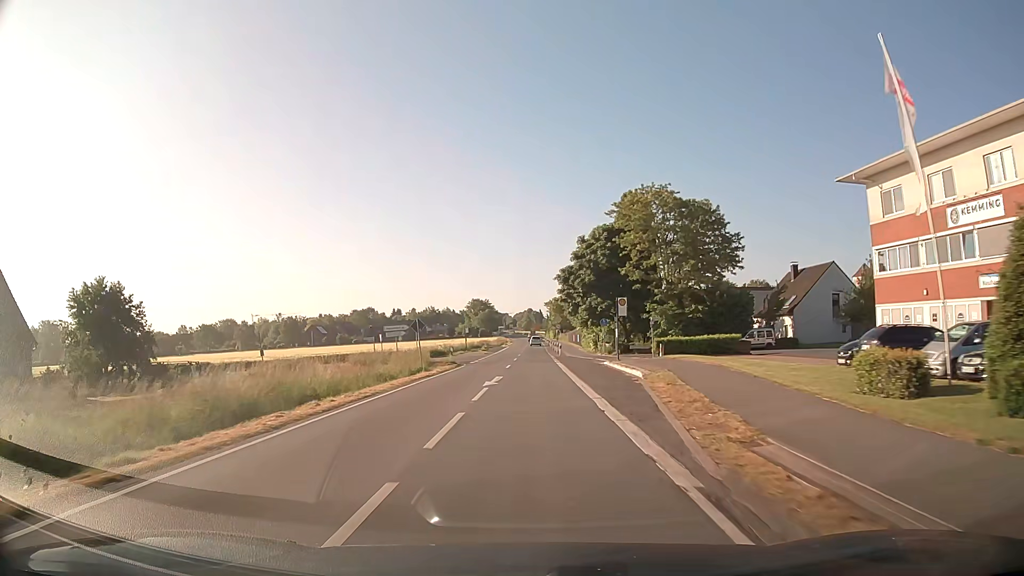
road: secondary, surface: asphalt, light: Day
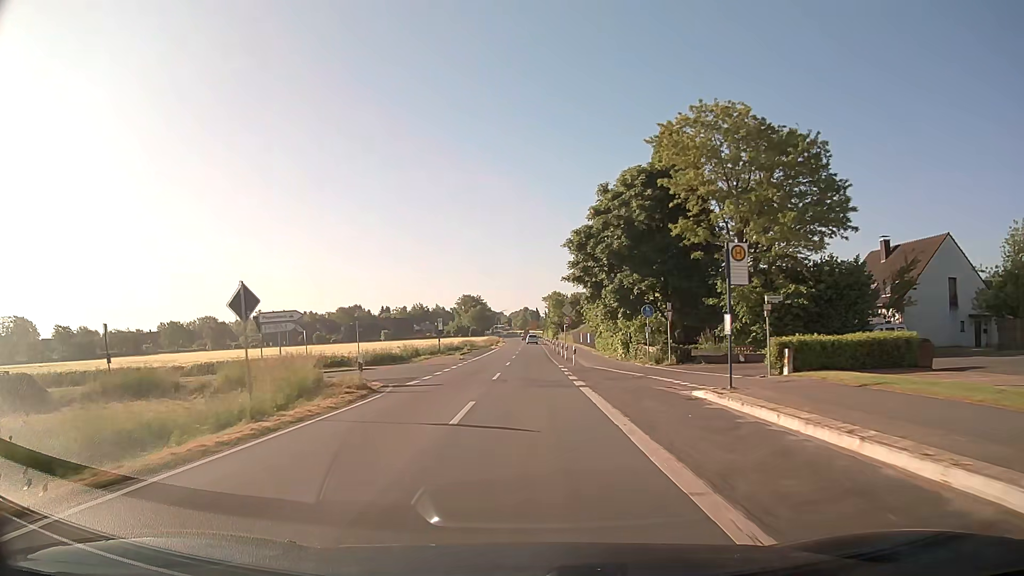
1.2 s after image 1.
(+0.1, +21.8) m; 0°
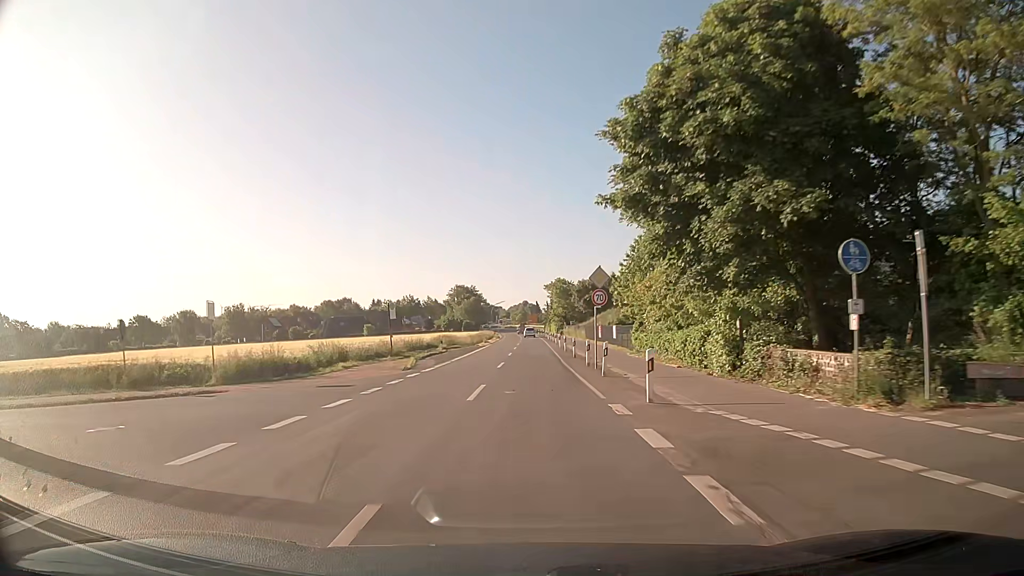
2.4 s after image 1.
(0.0, +21.8) m; 0°
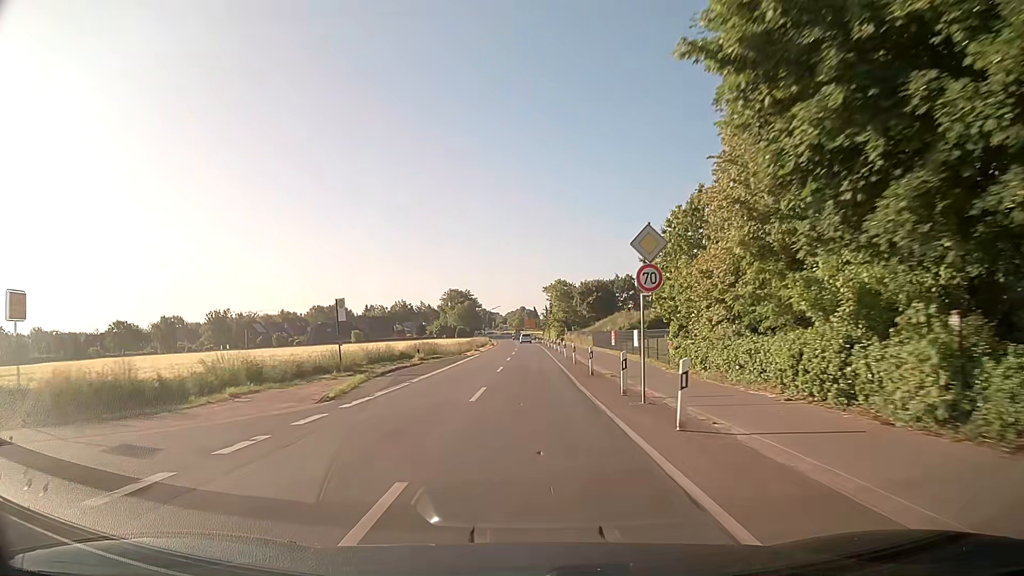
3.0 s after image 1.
(0.0, +10.9) m; 0°
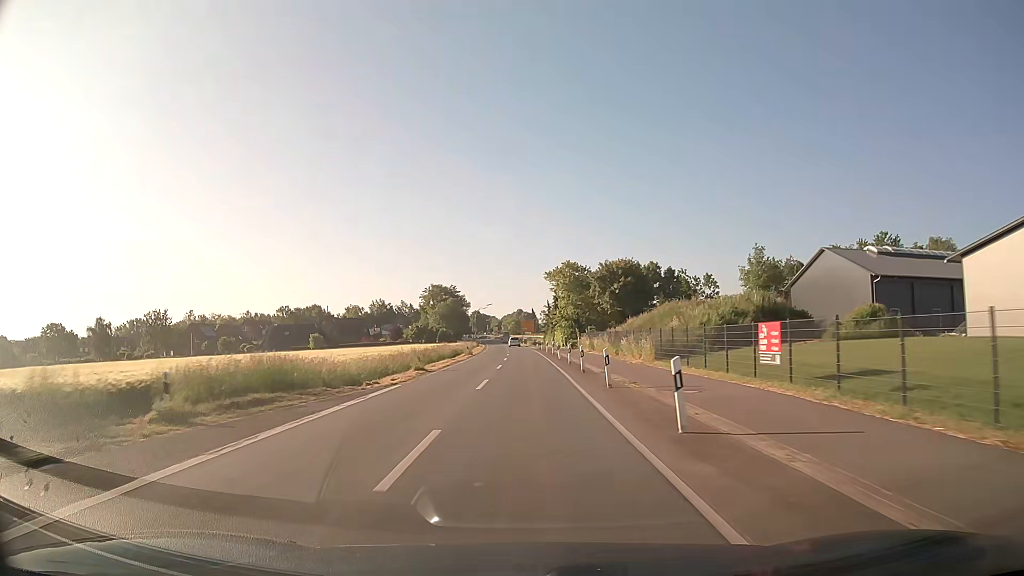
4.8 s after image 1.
(+0.1, +32.6) m; 0°
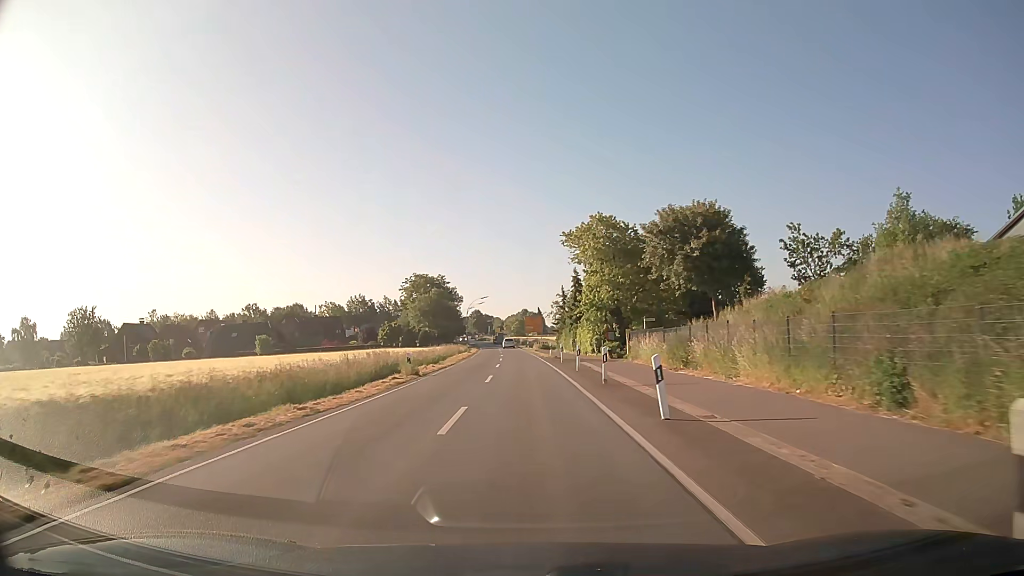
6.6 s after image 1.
(-0.2, +32.6) m; -1°
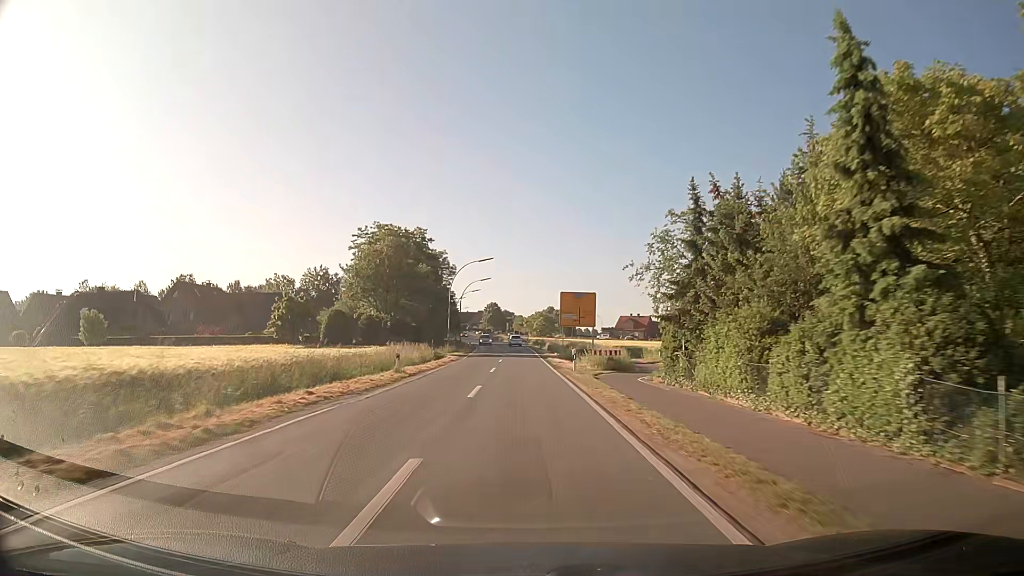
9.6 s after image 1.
(-1.0, +54.5) m; -2°
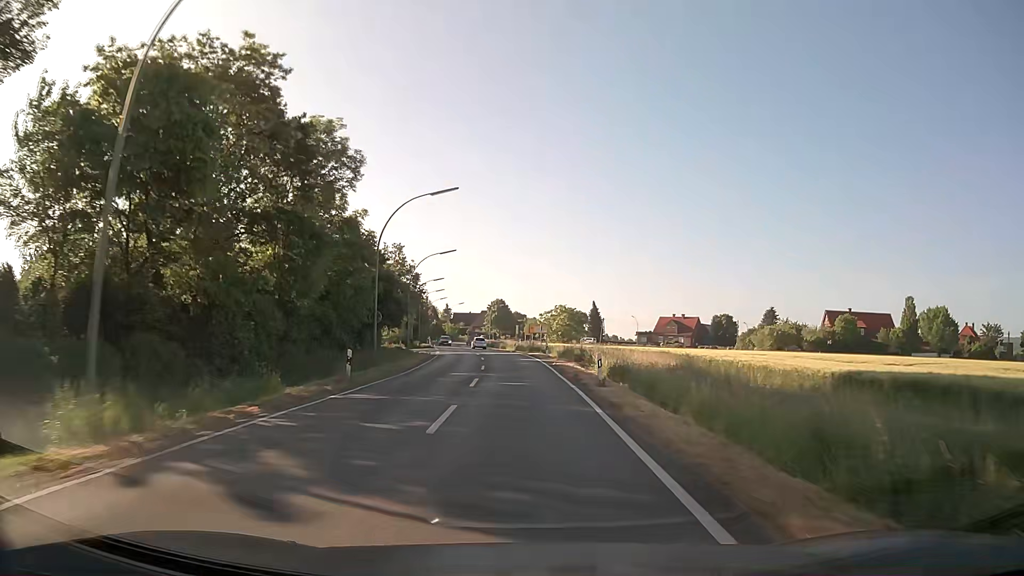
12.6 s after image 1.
(-0.4, +54.5) m; -1°
(0, +10) (0, +20) (0, +30) (-1, +40) (-2, +50) (-3, +60) (-4, +70) (-5, +80) (-7, +90) (-8, +100) m
